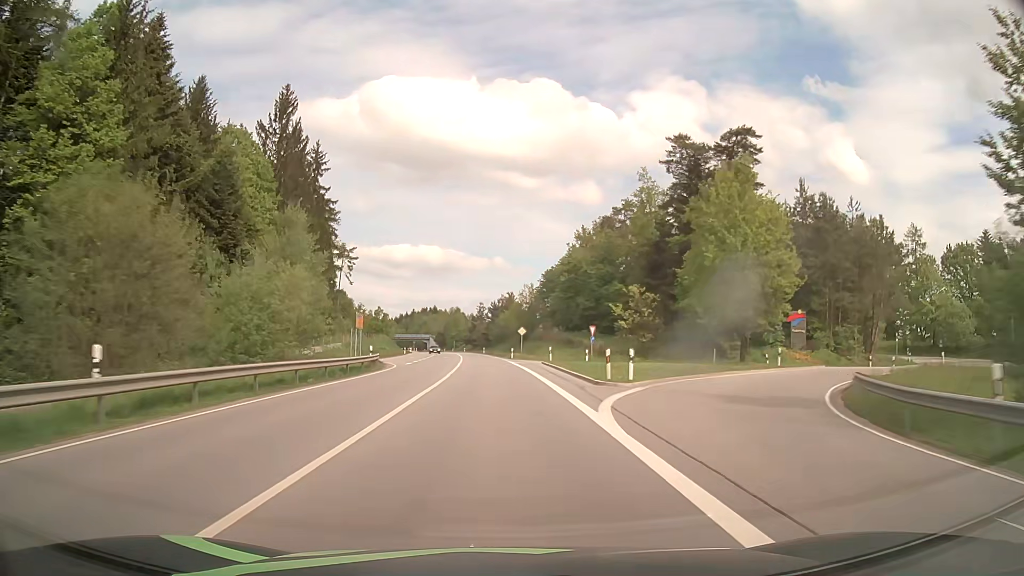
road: primary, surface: asphalt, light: Day
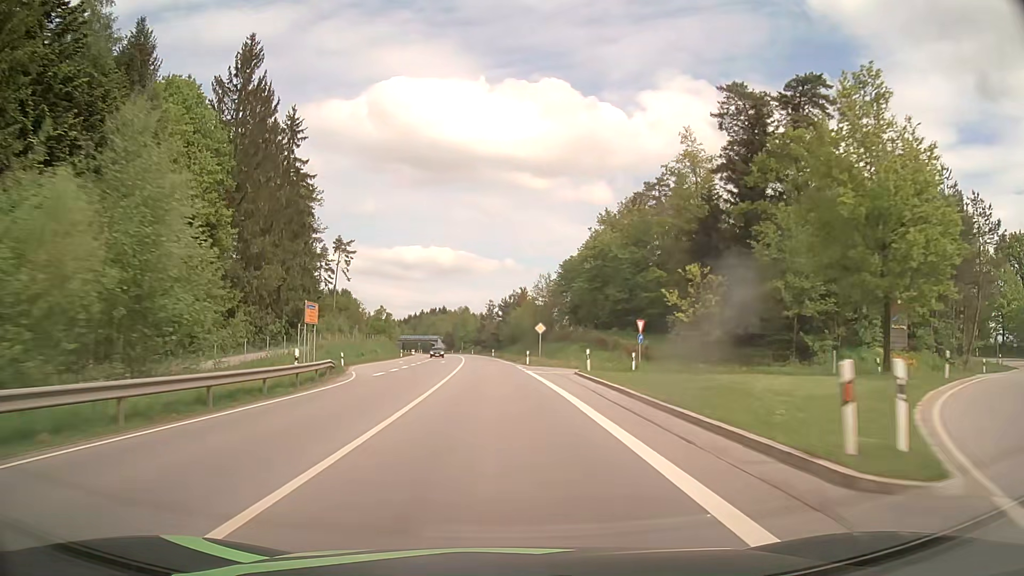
(-0.2, +15.7) m; -1°
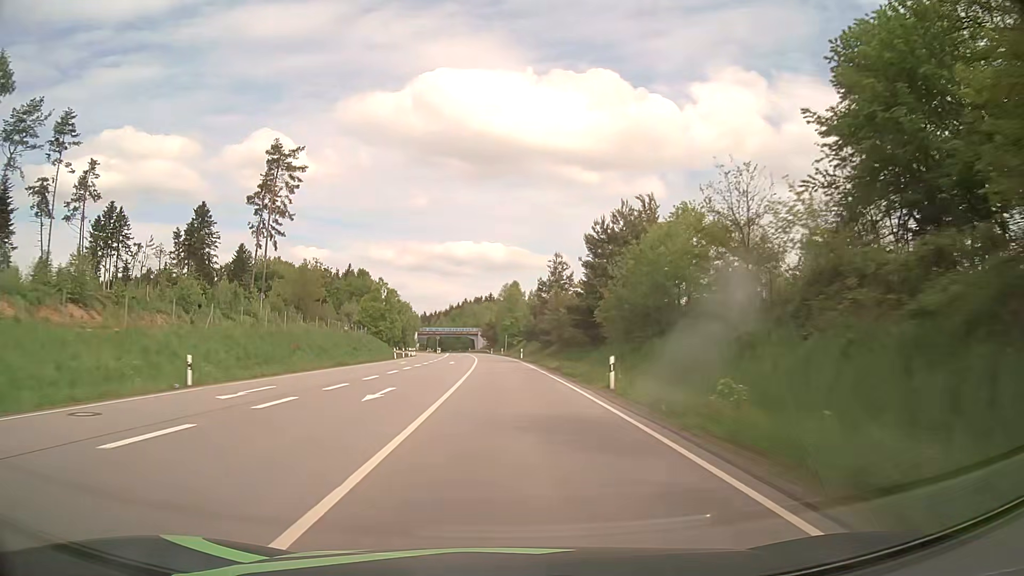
(-3.4, +79.1) m; -4°
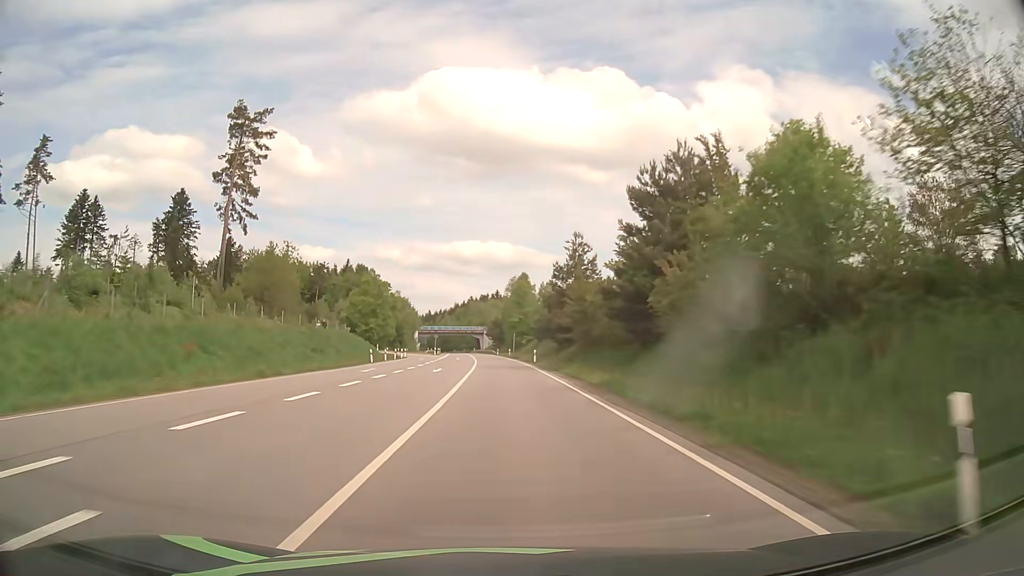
(-0.2, +16.0) m; -1°
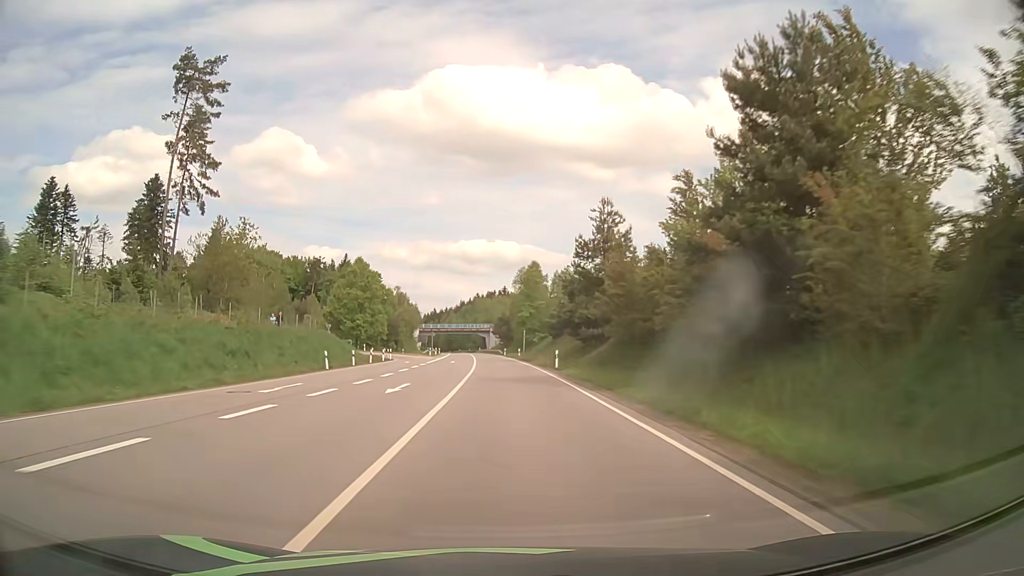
(-0.1, +16.0) m; -1°
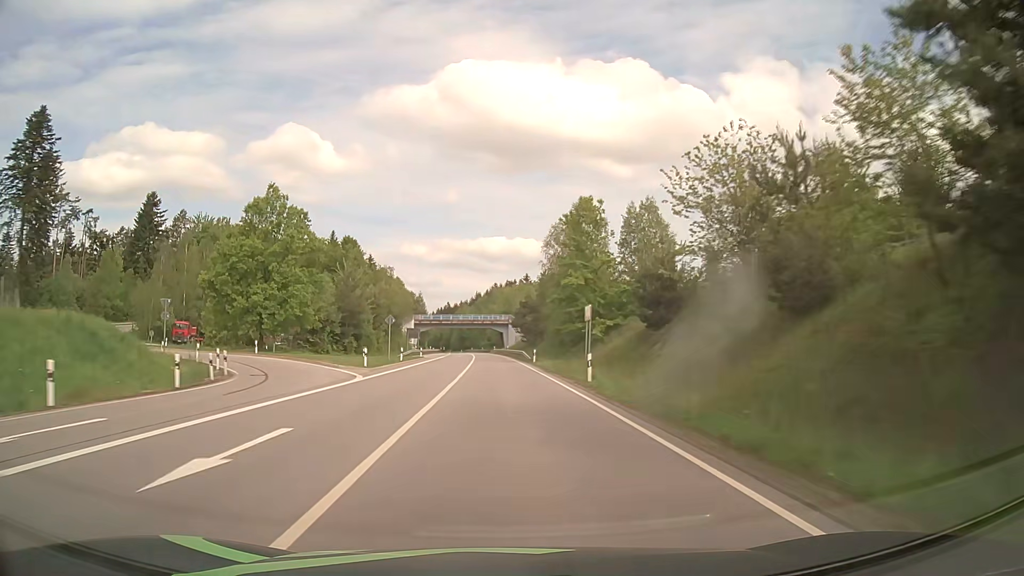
(-0.7, +48.5) m; -2°
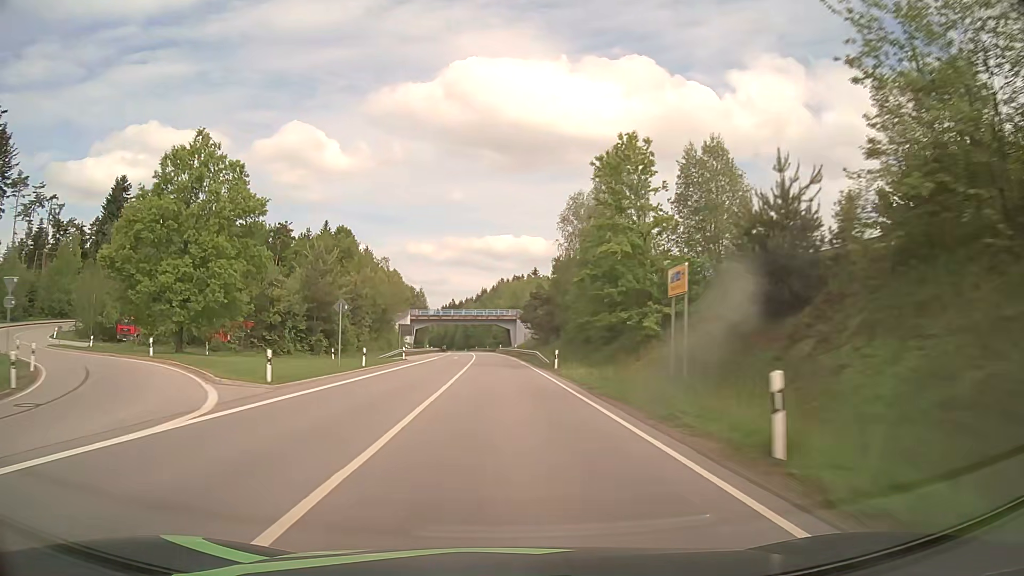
(0.0, +16.3) m; -1°
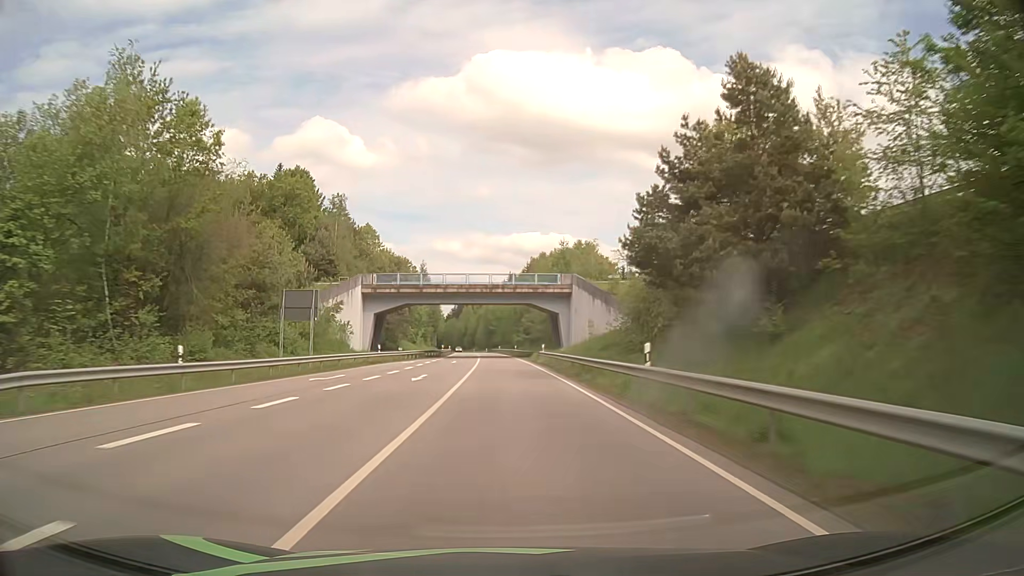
(-1.4, +64.5) m; -3°
(0, +10) (0, +20) (0, +30) (0, +40) (-1, +50) (-1, +60) (-1, +70) (-2, +80) (-2, +90) (-2, +100) m
